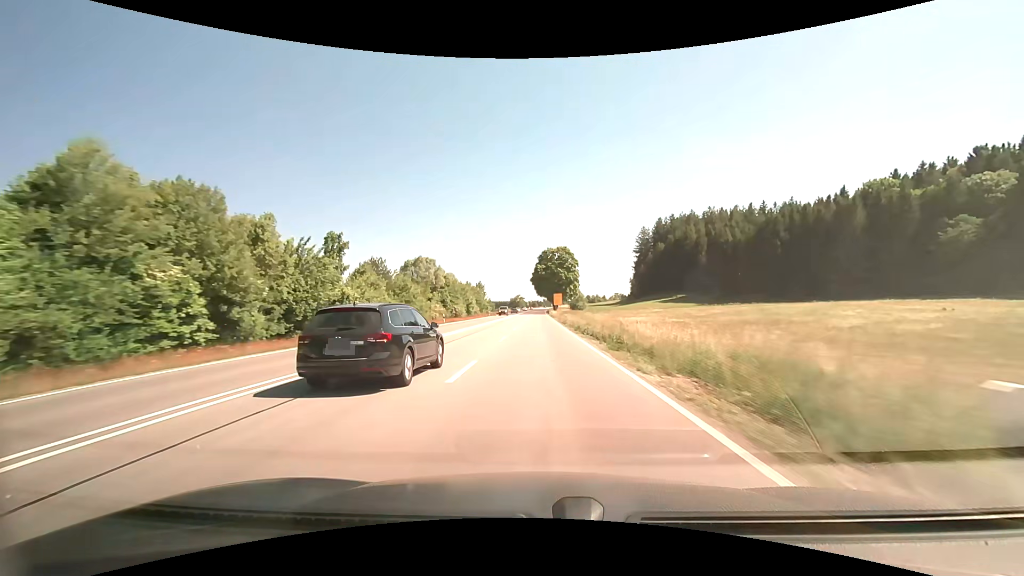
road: primary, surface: asphalt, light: Day
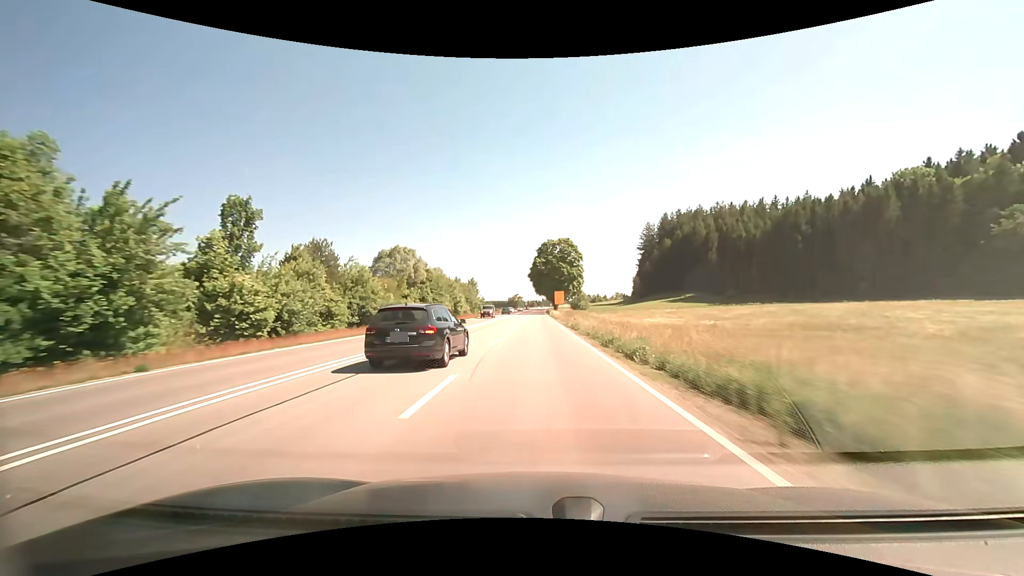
(0.0, +15.1) m; 0°
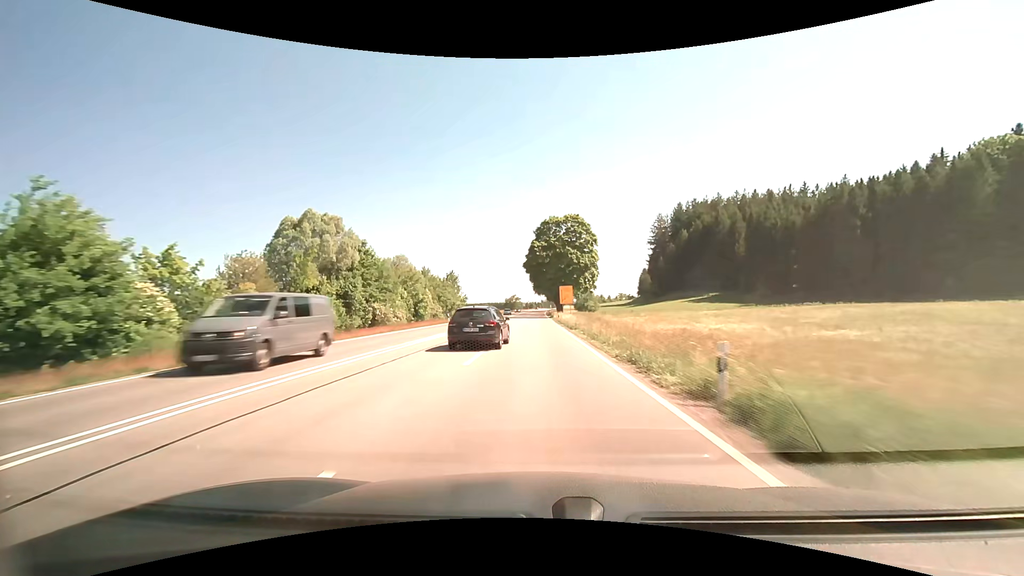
(0.0, +30.1) m; +1°
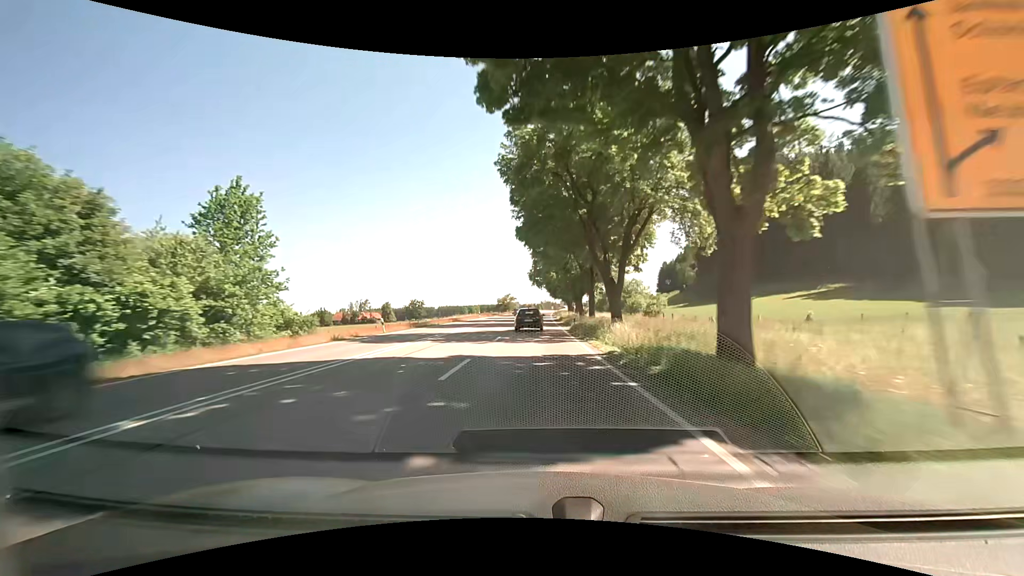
(-0.2, +74.7) m; 0°
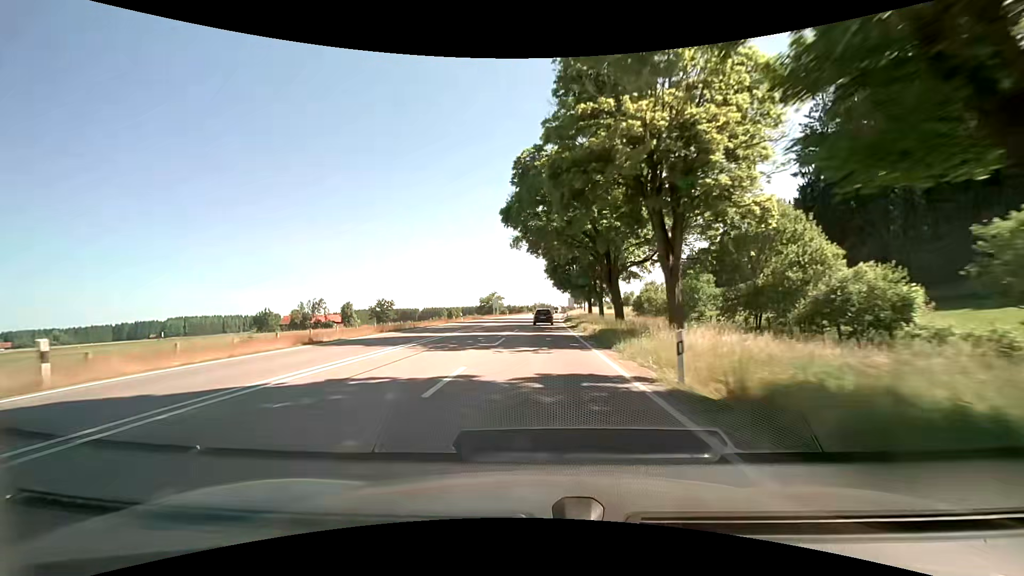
(-0.1, +73.9) m; +1°
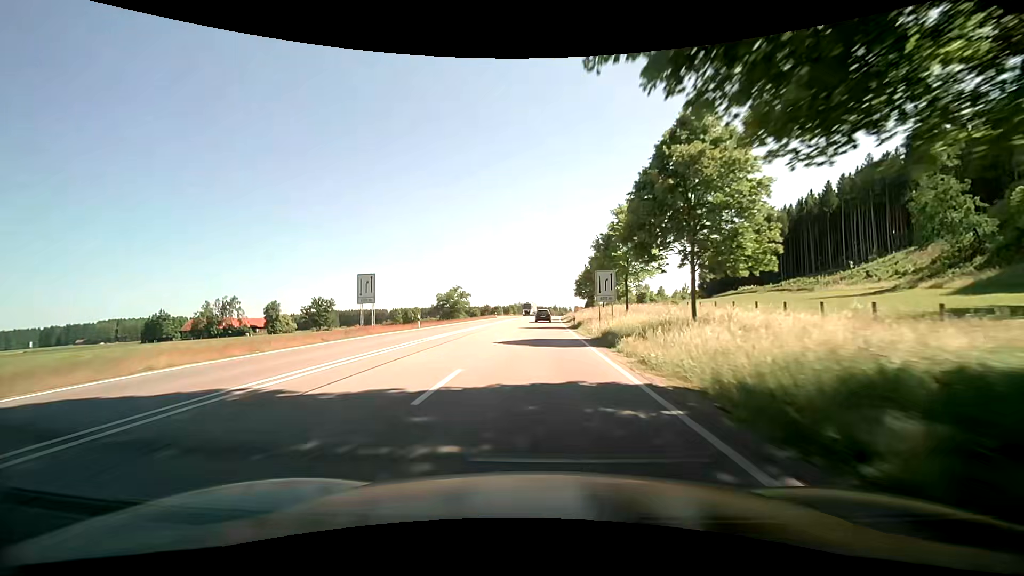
(+0.2, +72.8) m; +2°
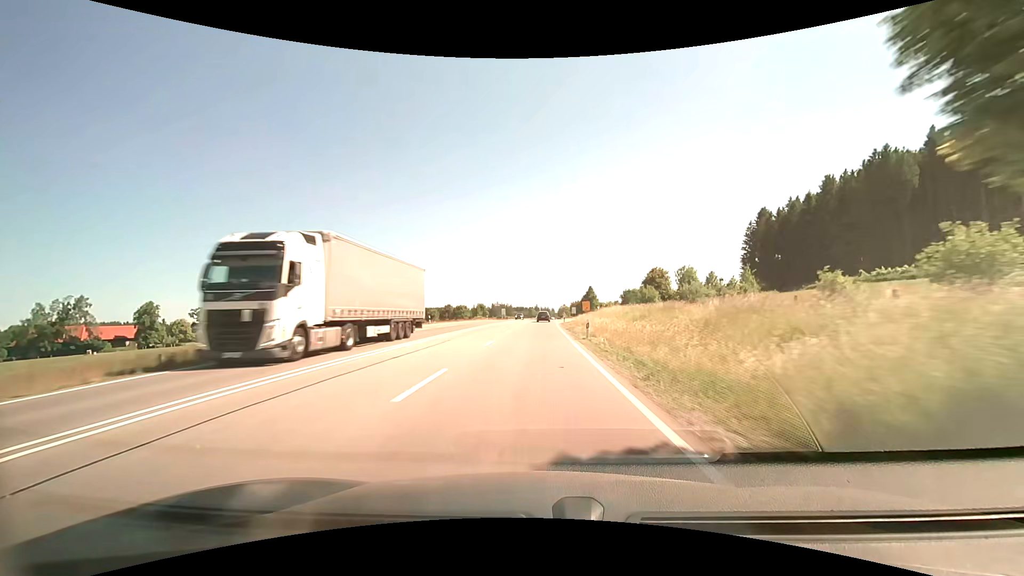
(+0.9, +71.7) m; +1°
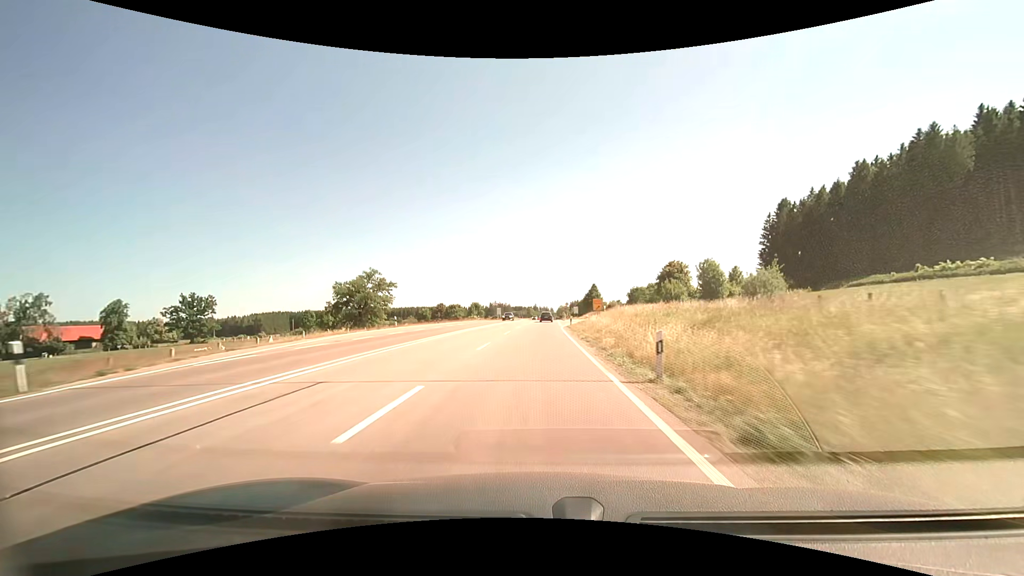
(+0.1, +14.2) m; 0°
(0, +10) (0, +20) (-1, +30) (-1, +40) (-1, +50) (-1, +60) (-1, +70) (-1, +80) (0, +90) (0, +100) m
